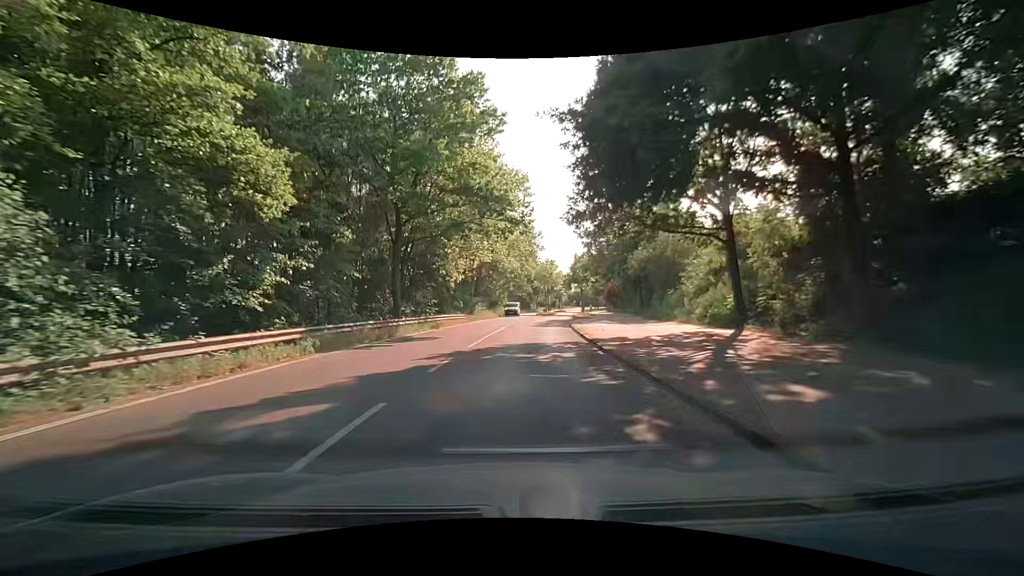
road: tertiary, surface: asphalt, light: Day
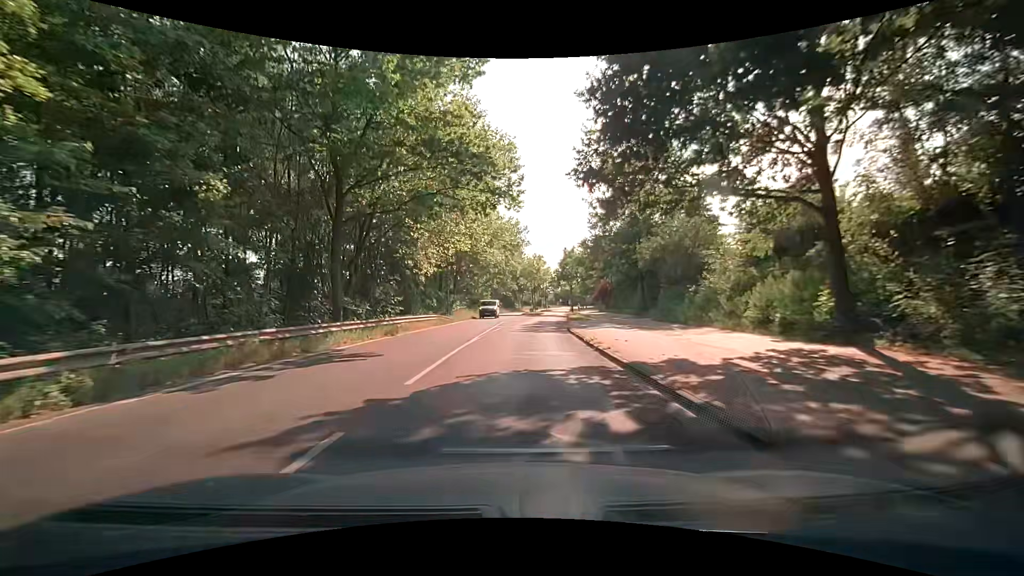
(+0.3, +7.6) m; +3°
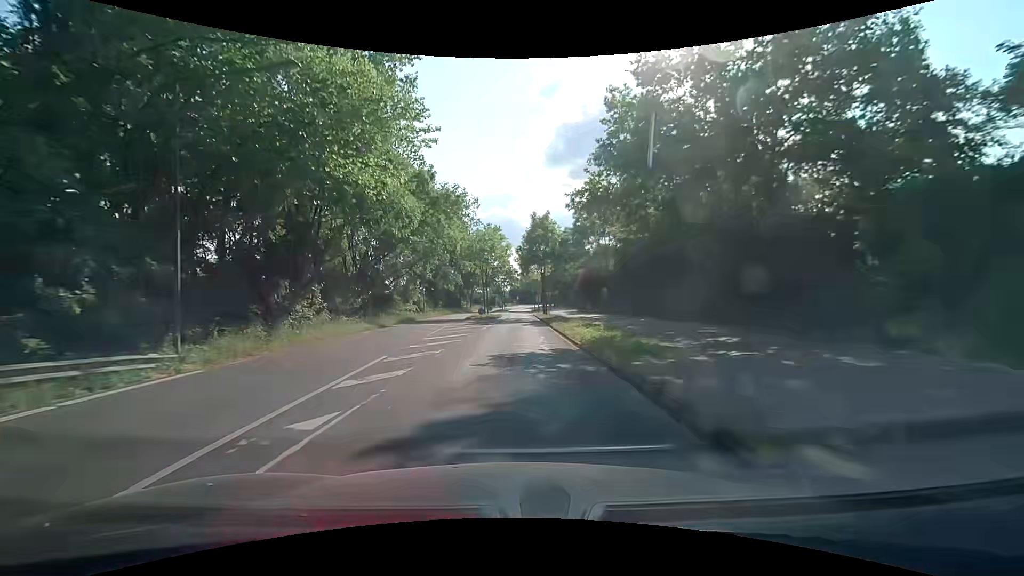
(+1.7, +29.9) m; +6°
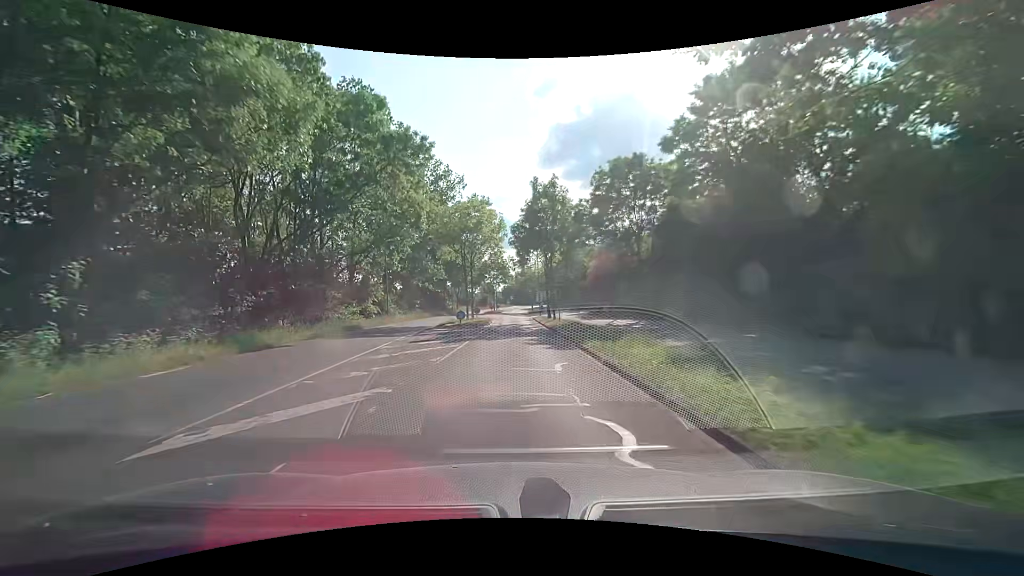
(-0.1, +14.8) m; -2°
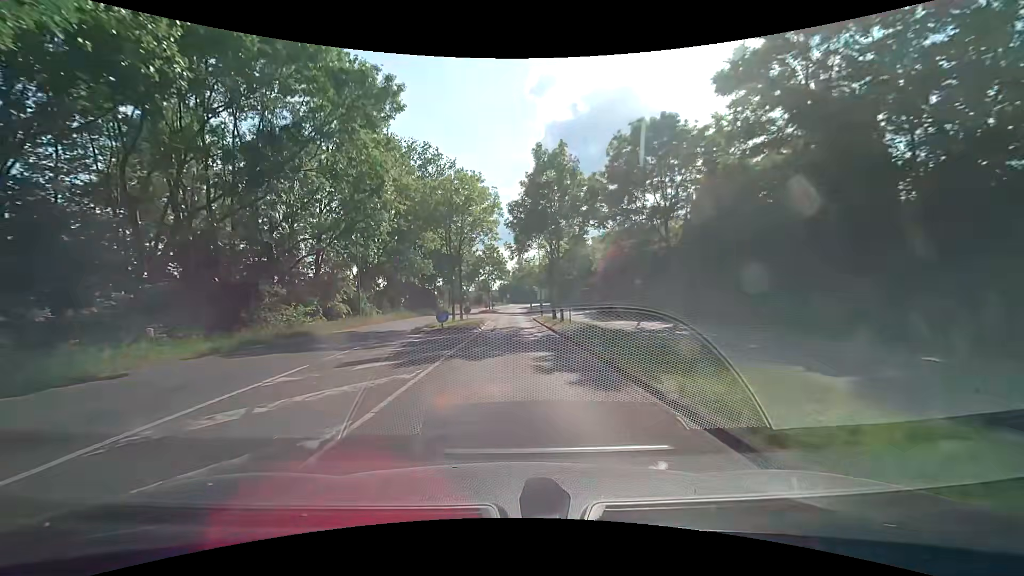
(+0.2, +7.4) m; +2°
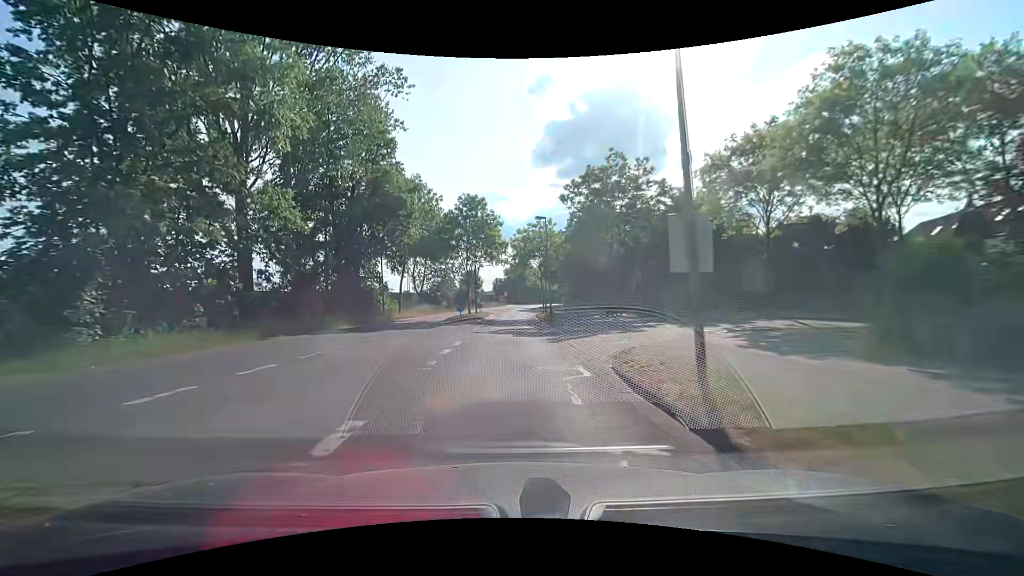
(+0.3, +36.5) m; 0°
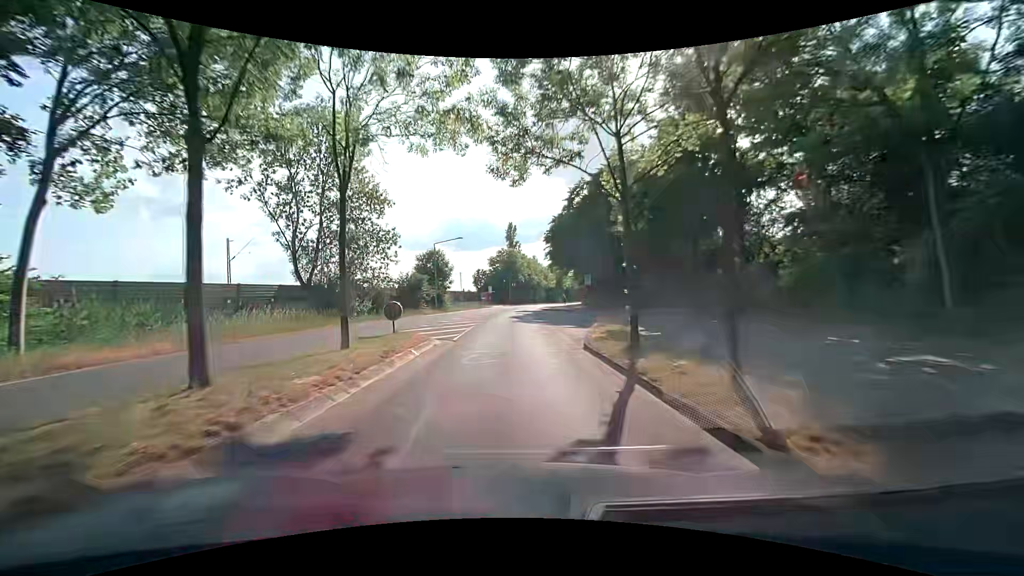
(+0.3, +36.2) m; +1°
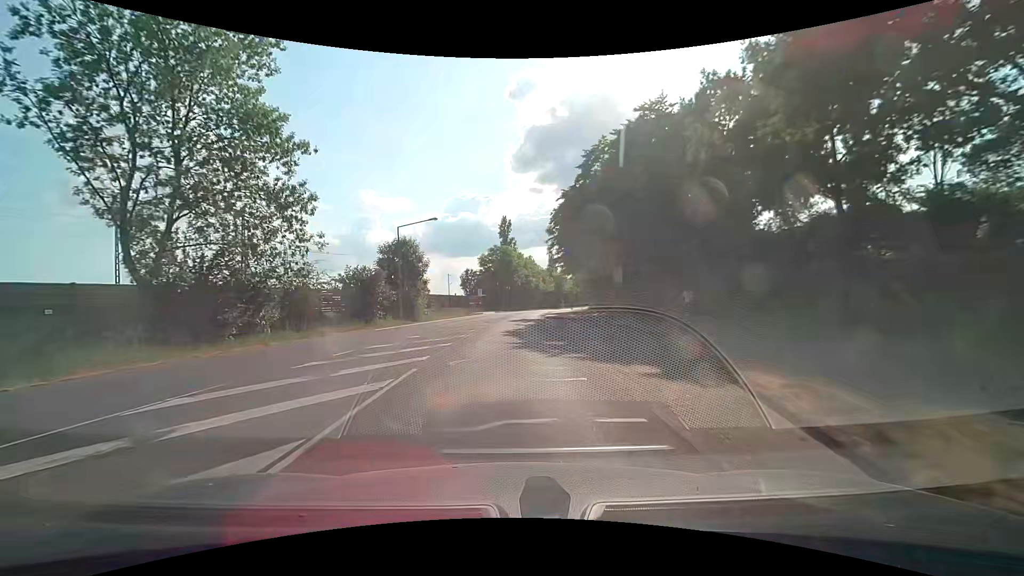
(+0.2, +14.4) m; +2°
(0, +10) (0, +20) (0, +30) (+1, +40) (+1, +50) (+2, +60) (+3, +70) (+4, +80) (+6, +90) (+8, +100) m
